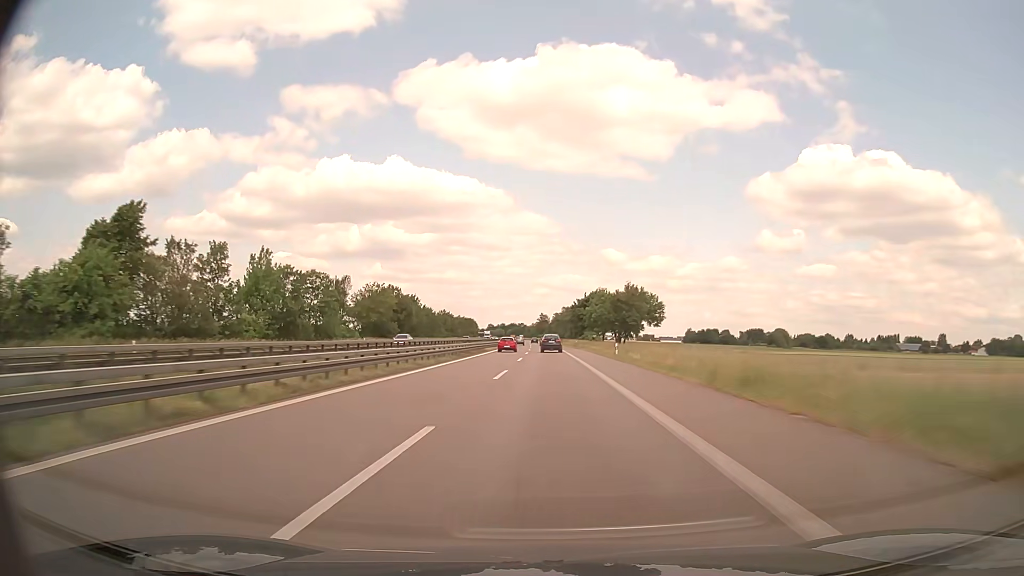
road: trunk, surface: asphalt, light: Day
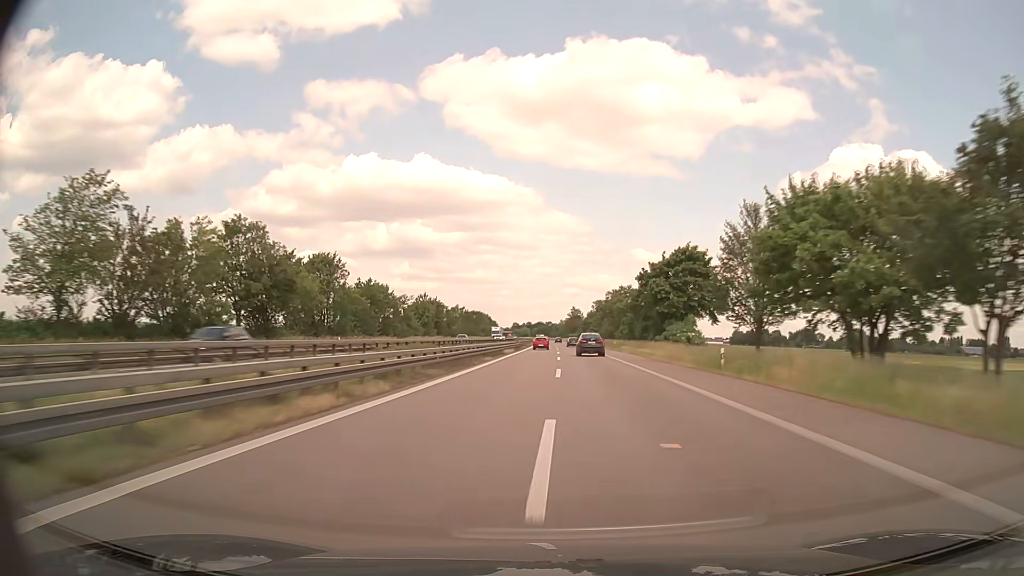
(-1.9, +71.0) m; -3°
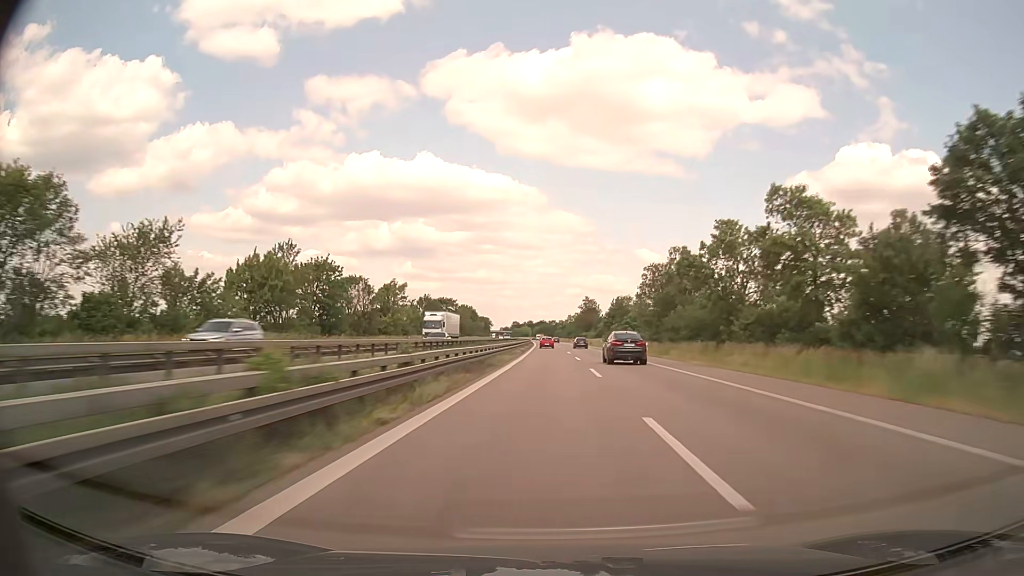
(-0.2, +71.7) m; 0°
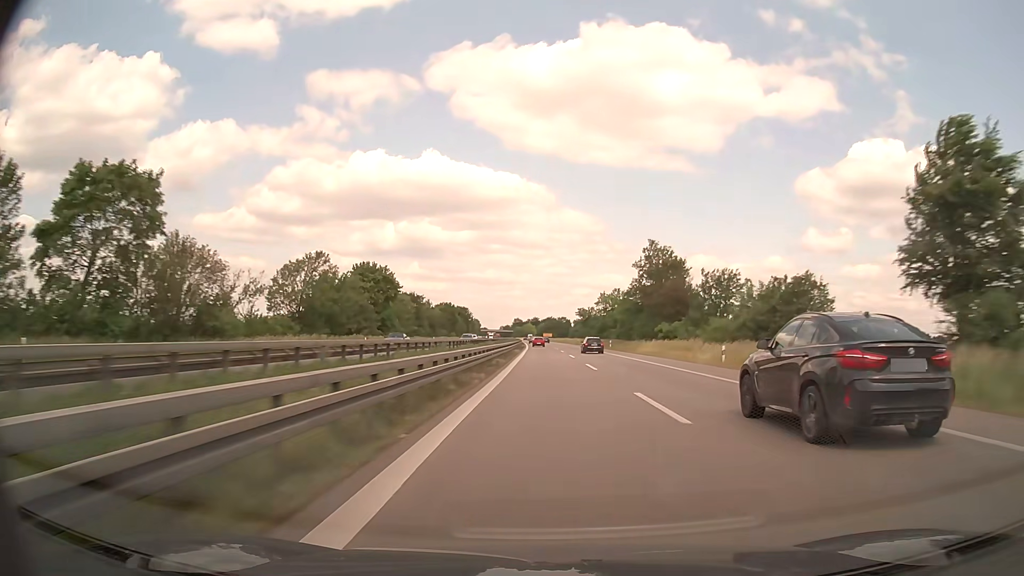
(-0.4, +120.6) m; -1°
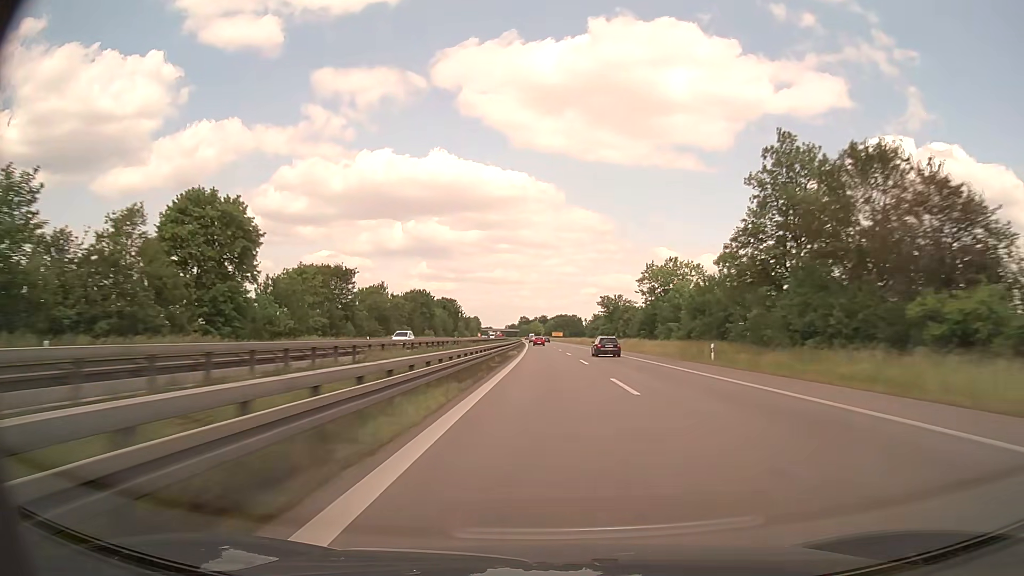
(-0.3, +48.7) m; -1°
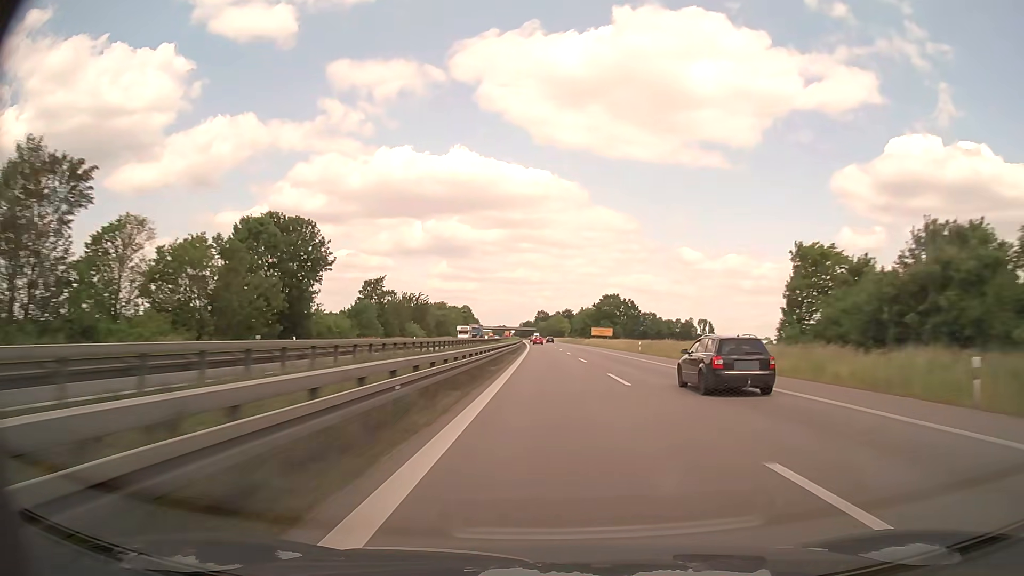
(-2.2, +122.4) m; -2°
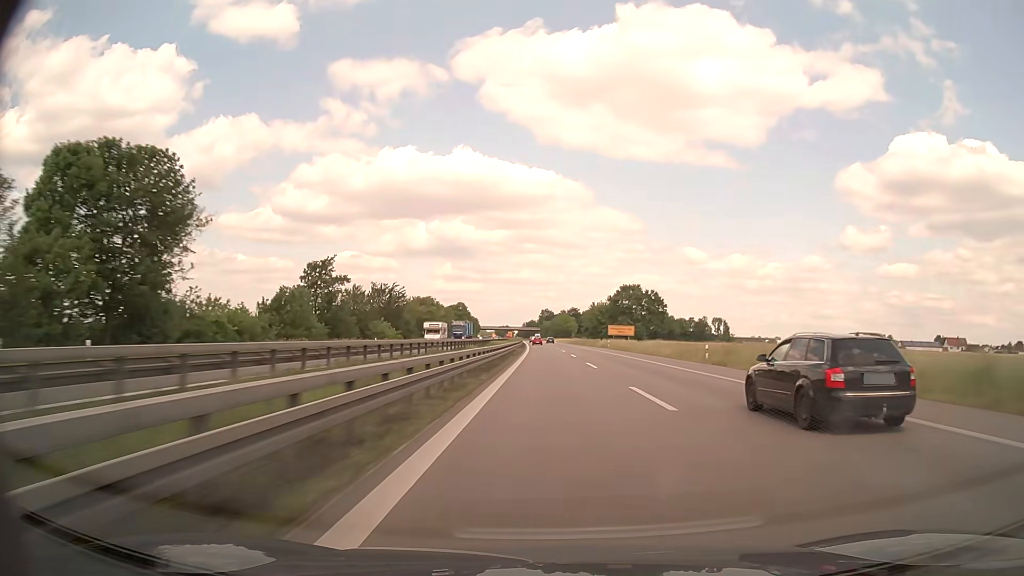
(-0.1, +24.6) m; 0°
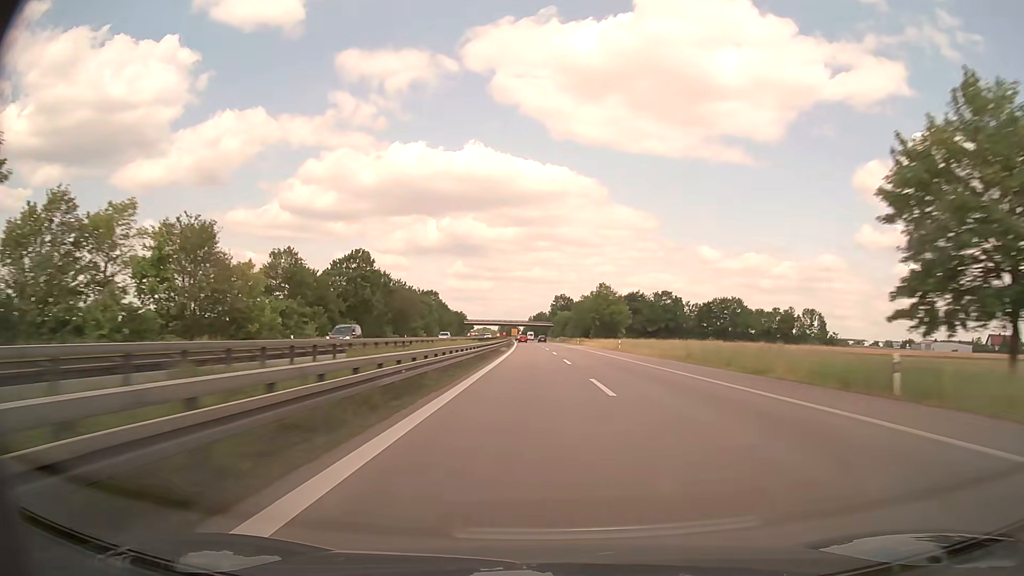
(-1.6, +122.6) m; -1°
(0, +10) (0, +20) (0, +30) (0, +40) (0, +50) (0, +60) (0, +70) (0, +80) (0, +90) (-1, +100) m
